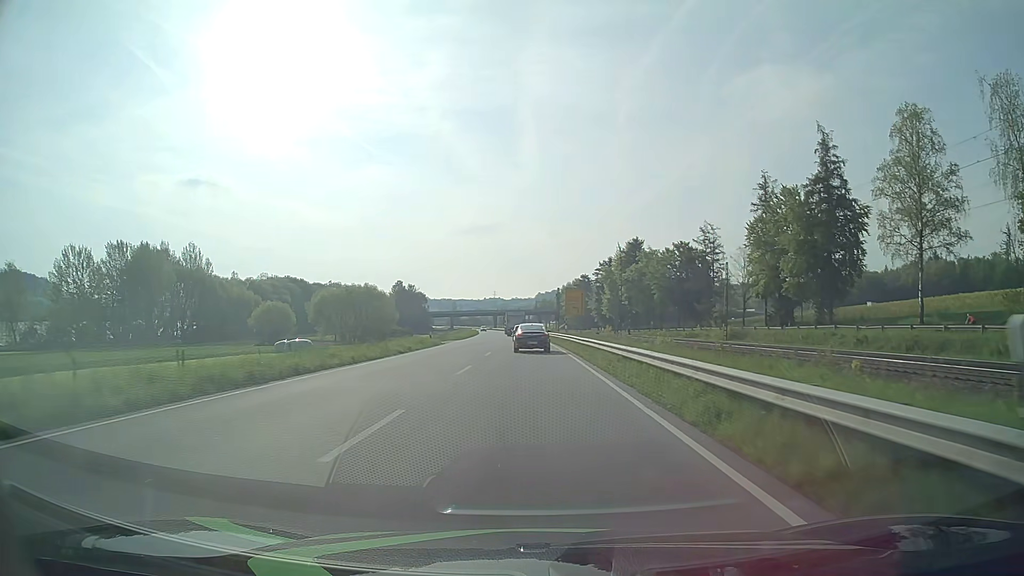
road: primary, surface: asphalt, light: Day
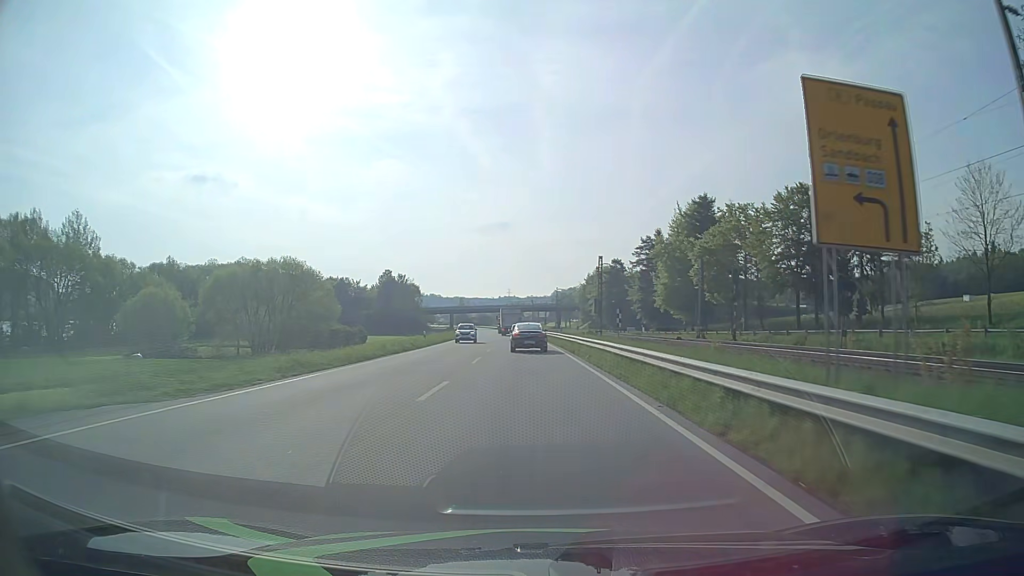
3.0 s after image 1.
(-0.5, +55.3) m; -1°
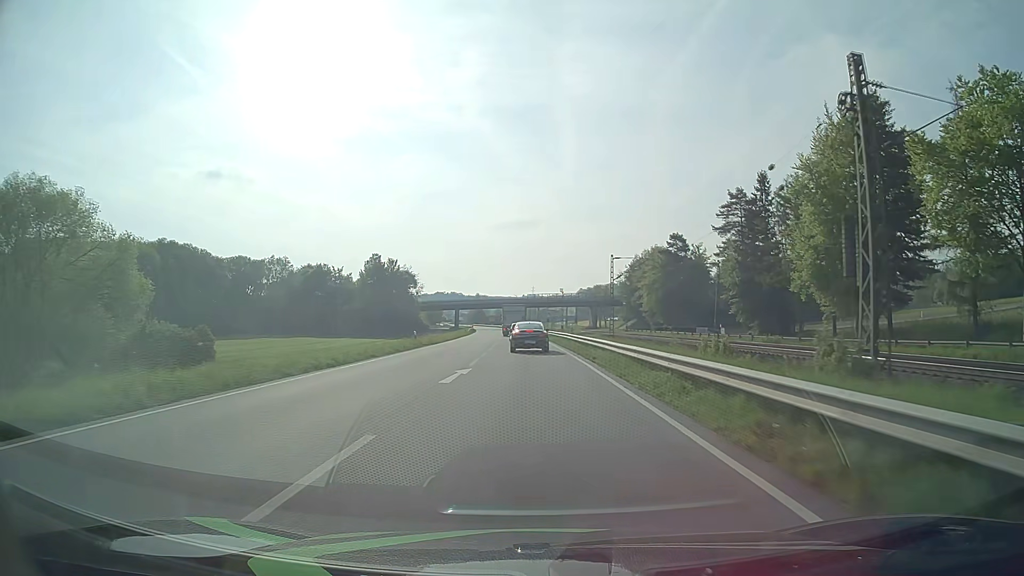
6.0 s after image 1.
(-1.0, +54.6) m; -2°
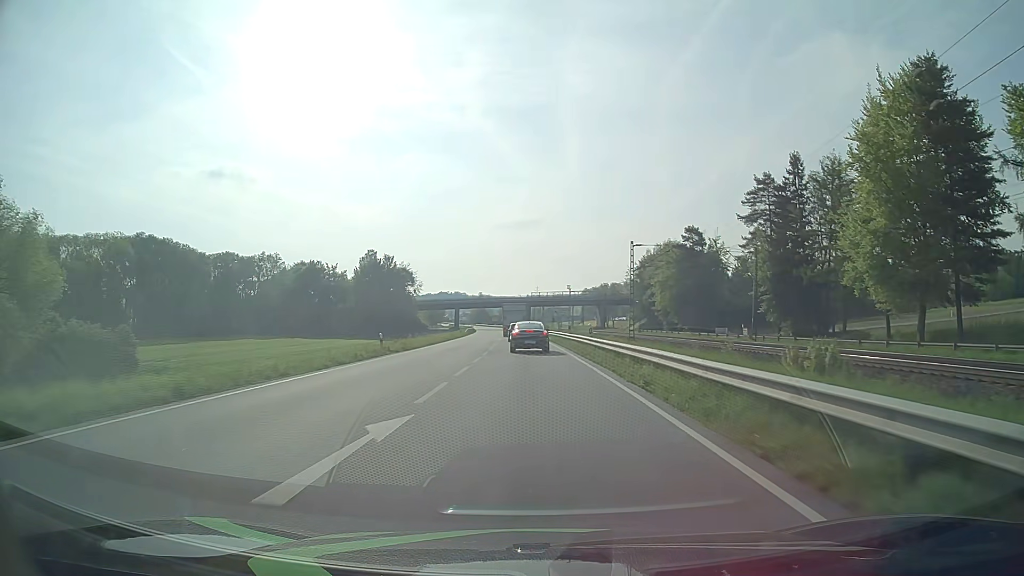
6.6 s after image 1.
(0.0, +10.7) m; 0°
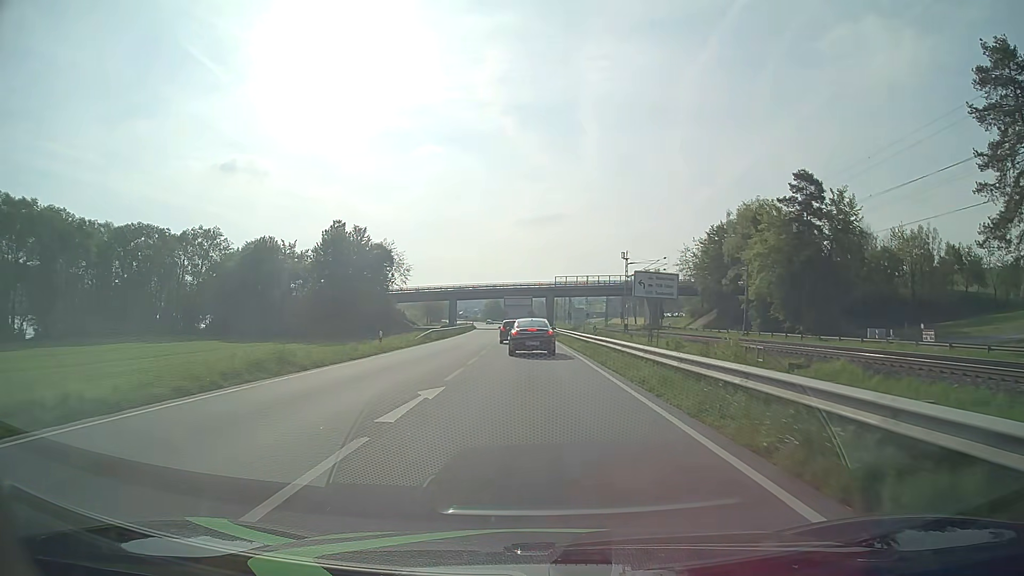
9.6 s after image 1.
(-0.8, +49.8) m; -2°
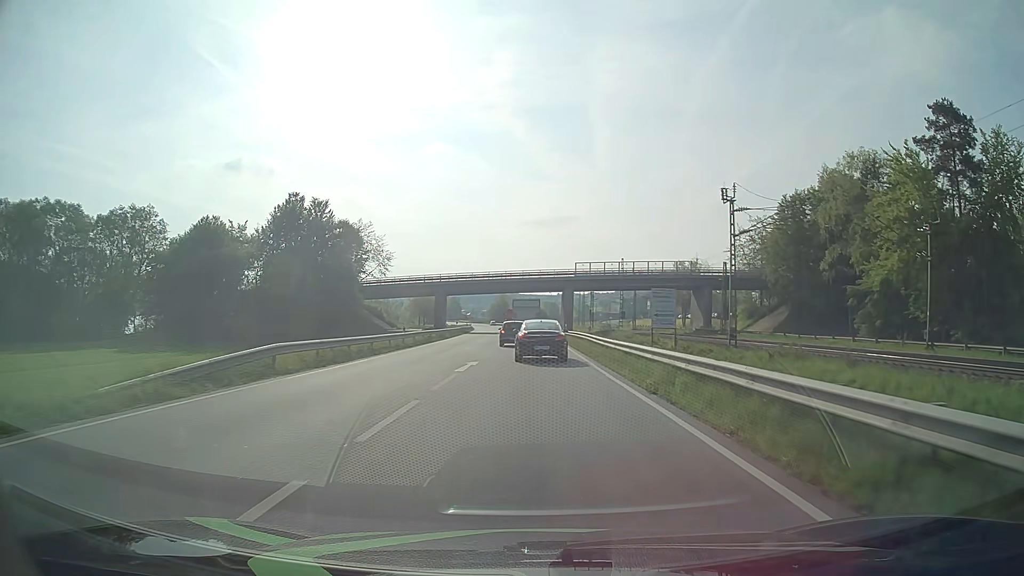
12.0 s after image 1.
(-0.2, +31.9) m; 0°
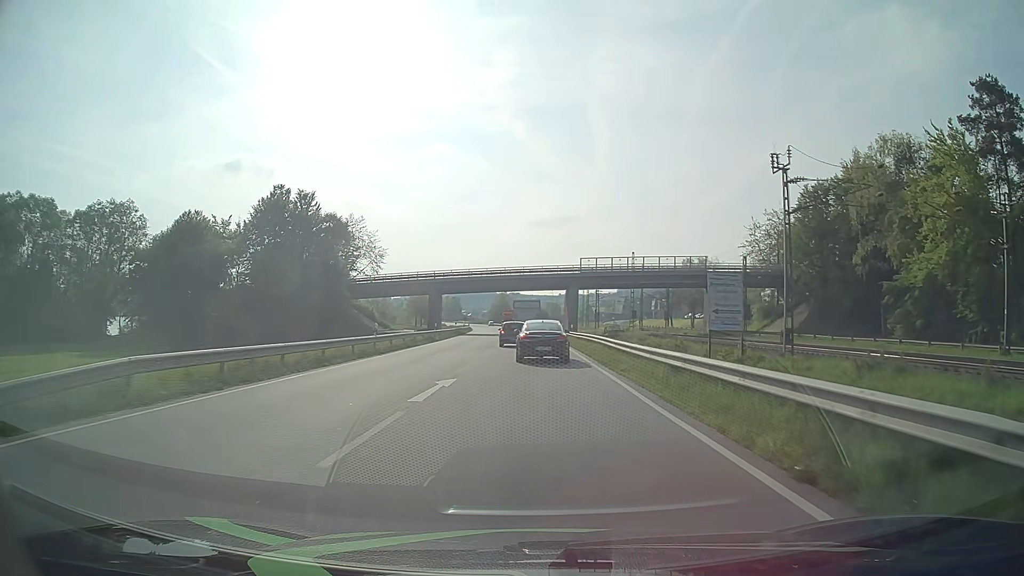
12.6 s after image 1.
(0.0, +7.3) m; 0°
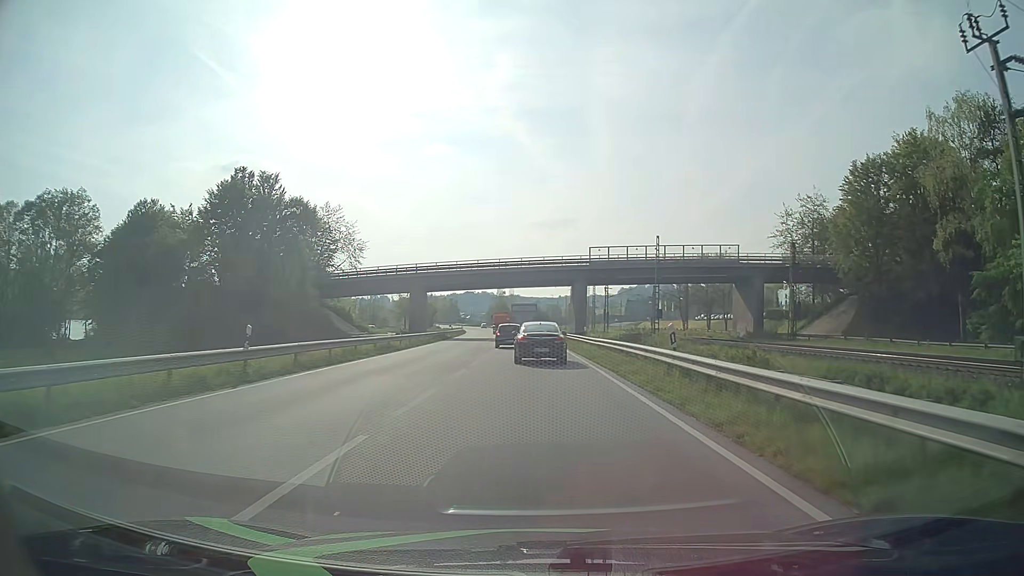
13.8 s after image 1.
(0.0, +14.3) m; 0°
(0, +10) (0, +20) (0, +30) (0, +40) (0, +50) (0, +60) (0, +70) (-1, +80) (-1, +90) (-2, +100) m
